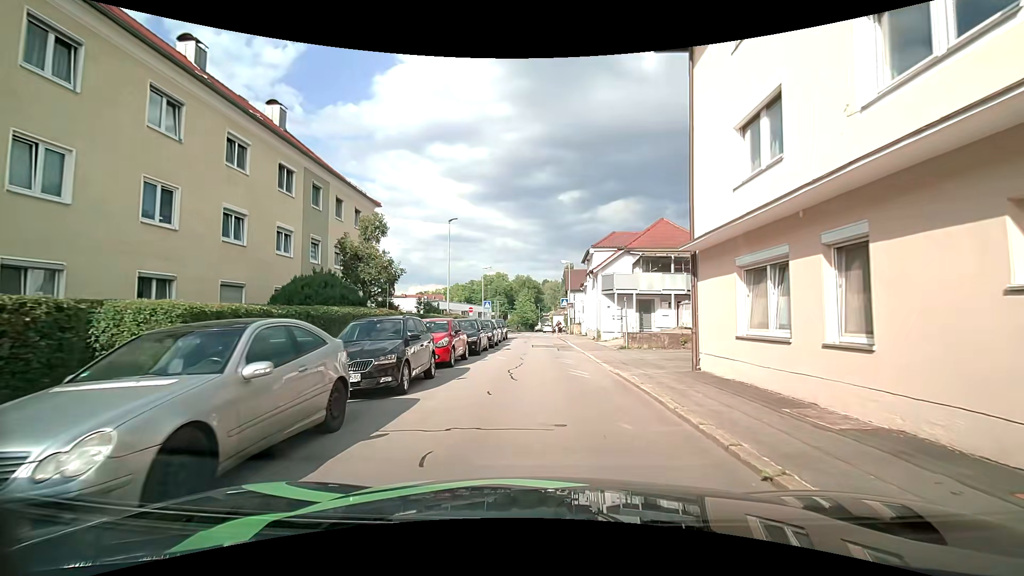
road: residential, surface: asphalt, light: Day
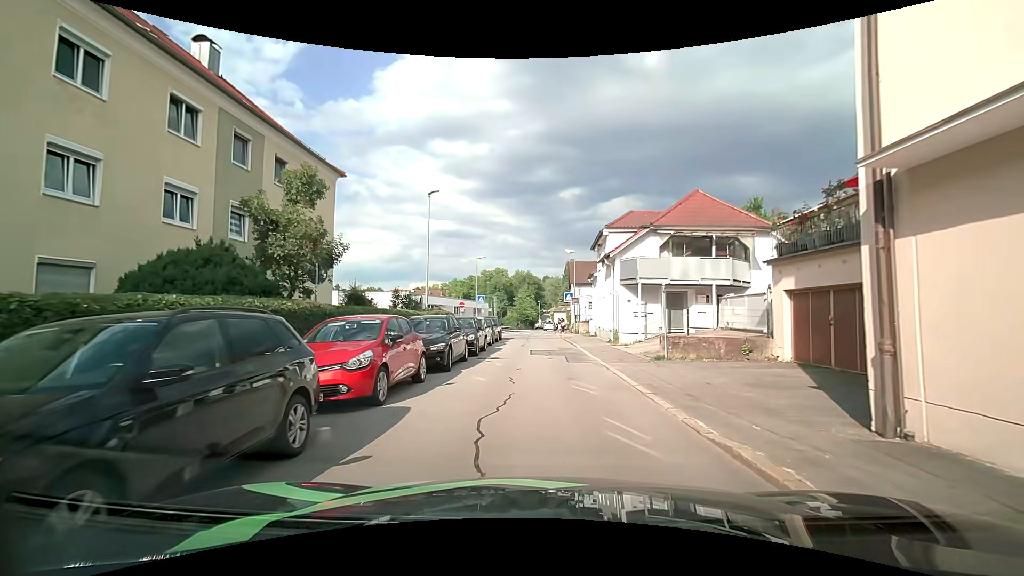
(0.0, +6.6) m; -1°
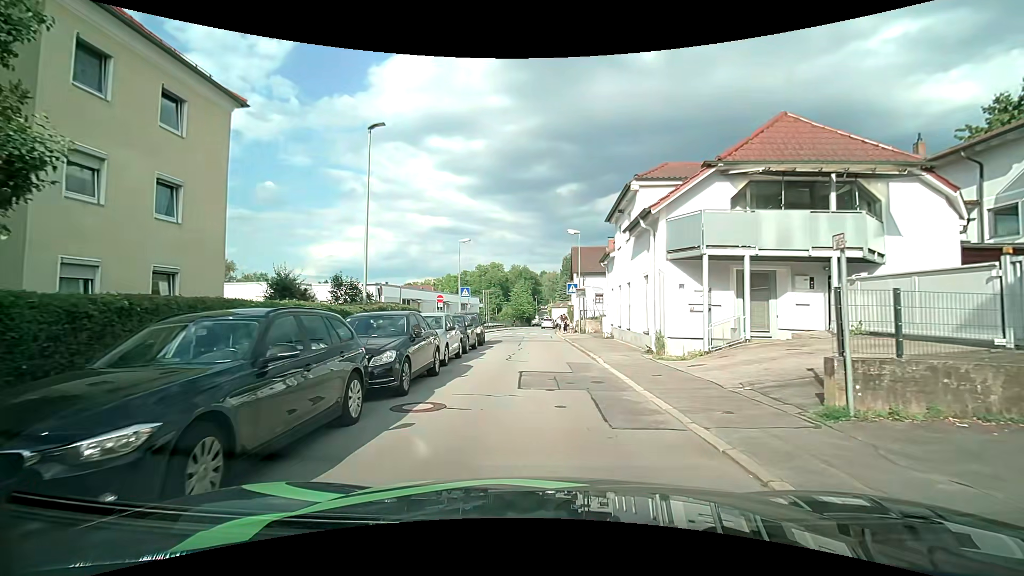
(+0.3, +9.1) m; +3°
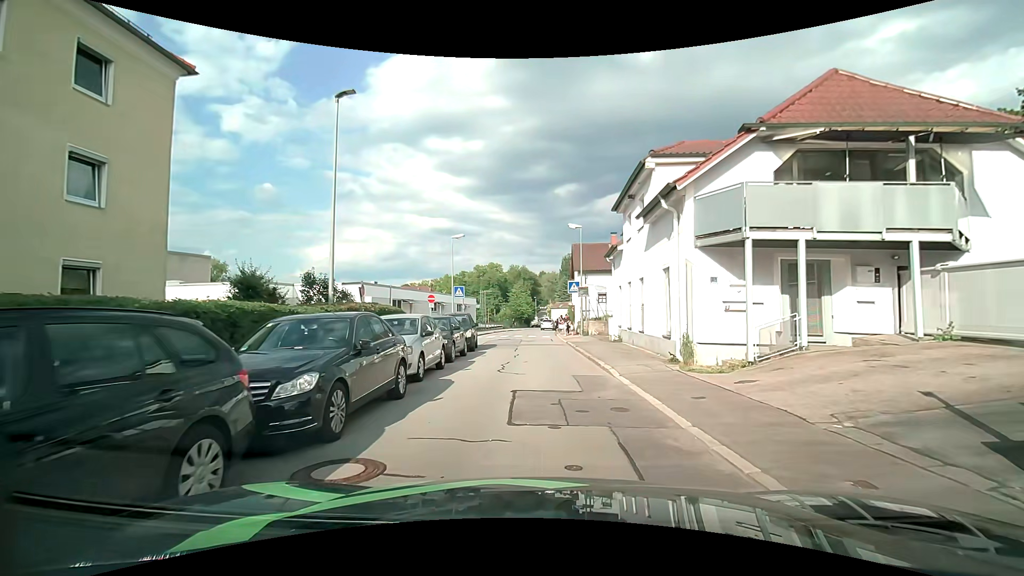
(0.0, +2.8) m; -1°
